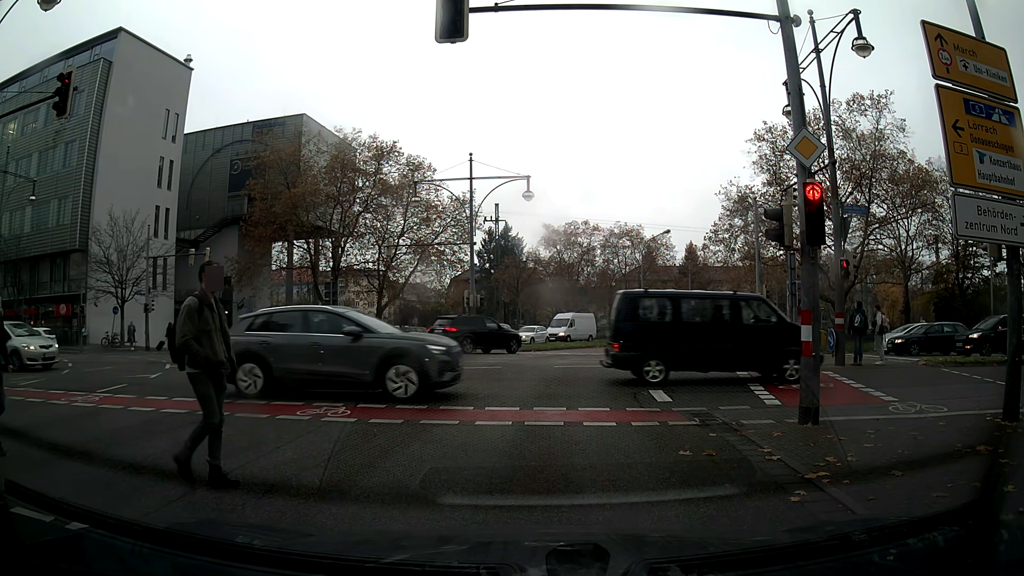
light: Day
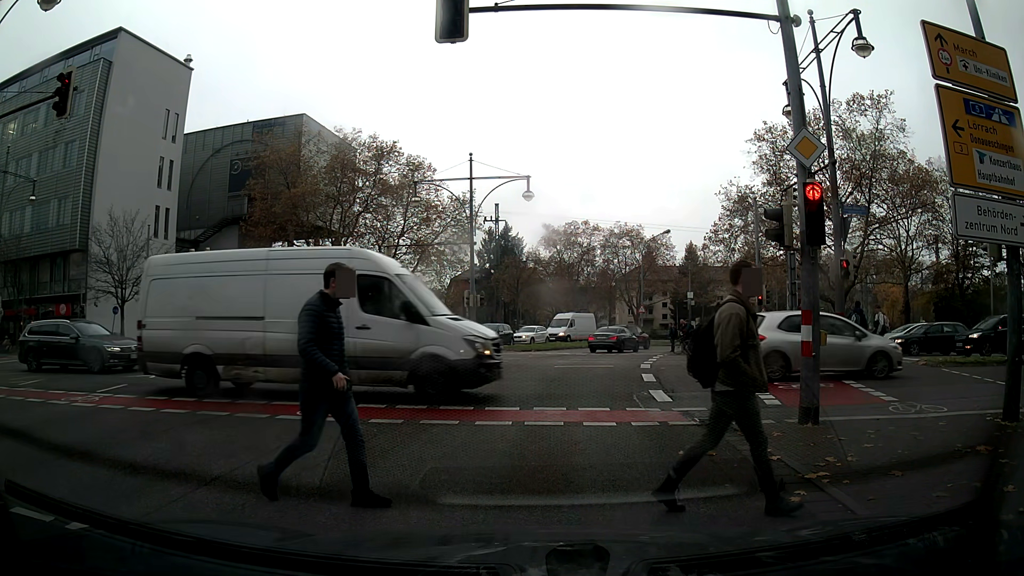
(0.0, 0.0) m; 0°
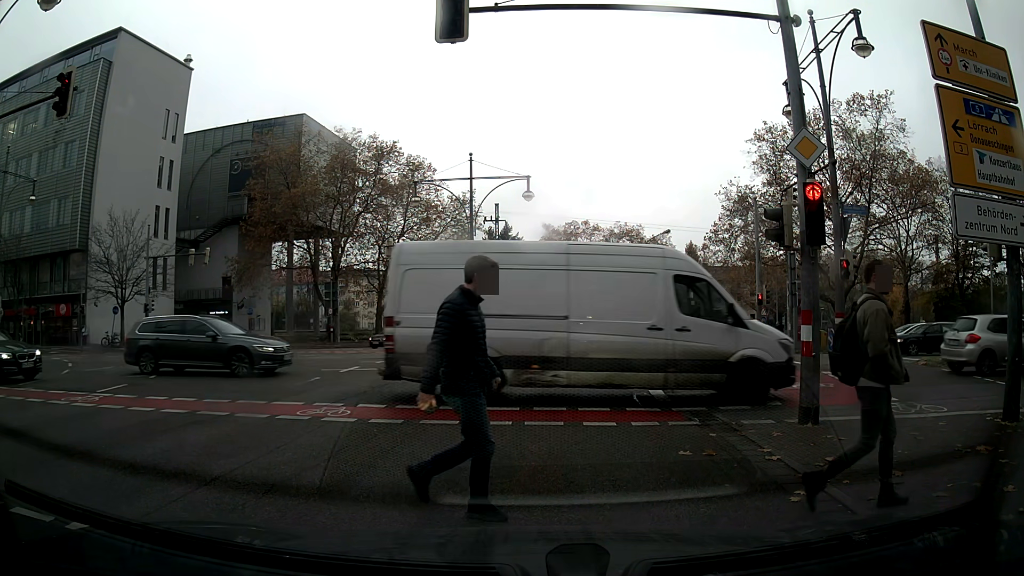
(0.0, 0.0) m; 0°
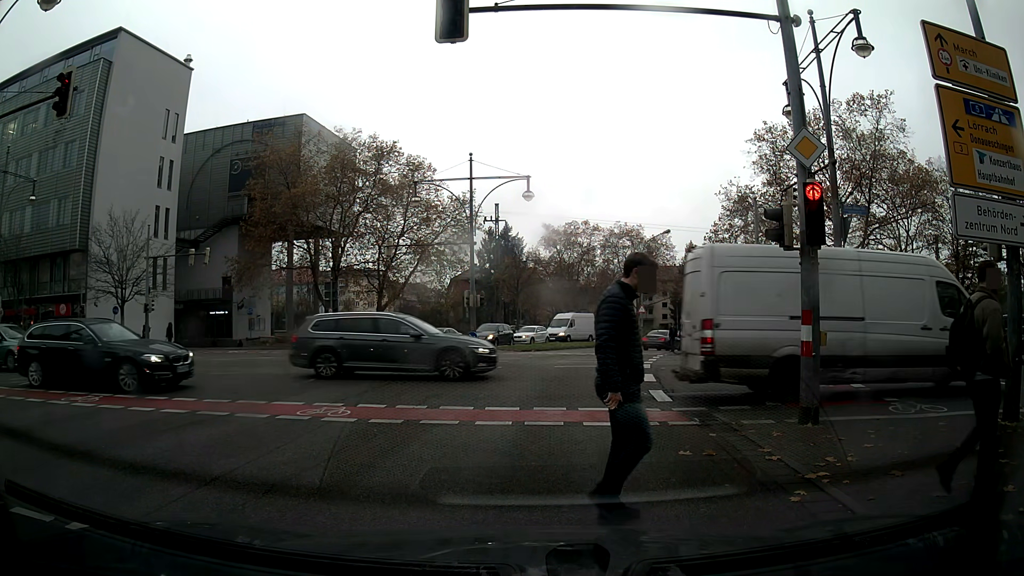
(0.0, 0.0) m; 0°
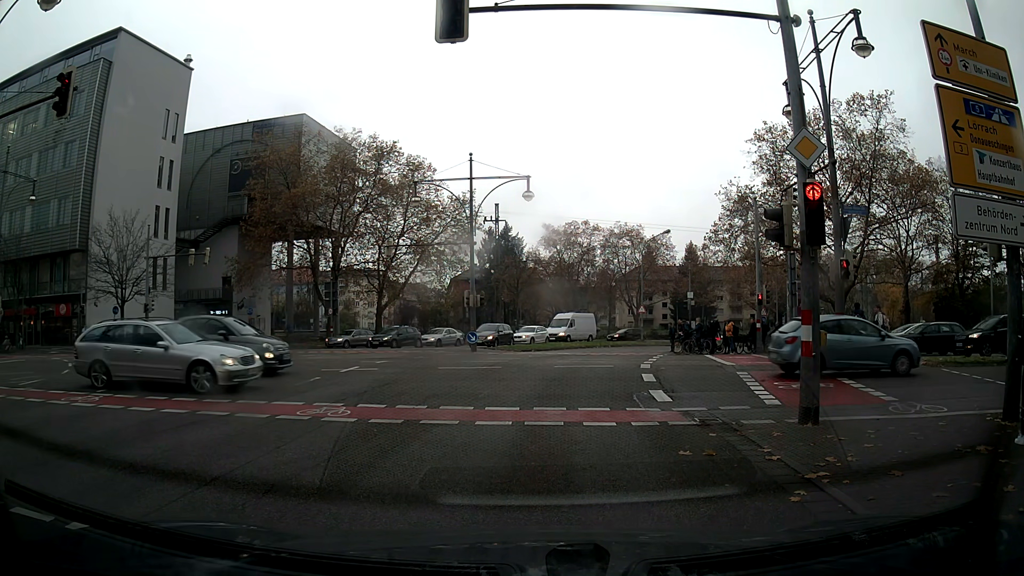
(0.0, 0.0) m; 0°
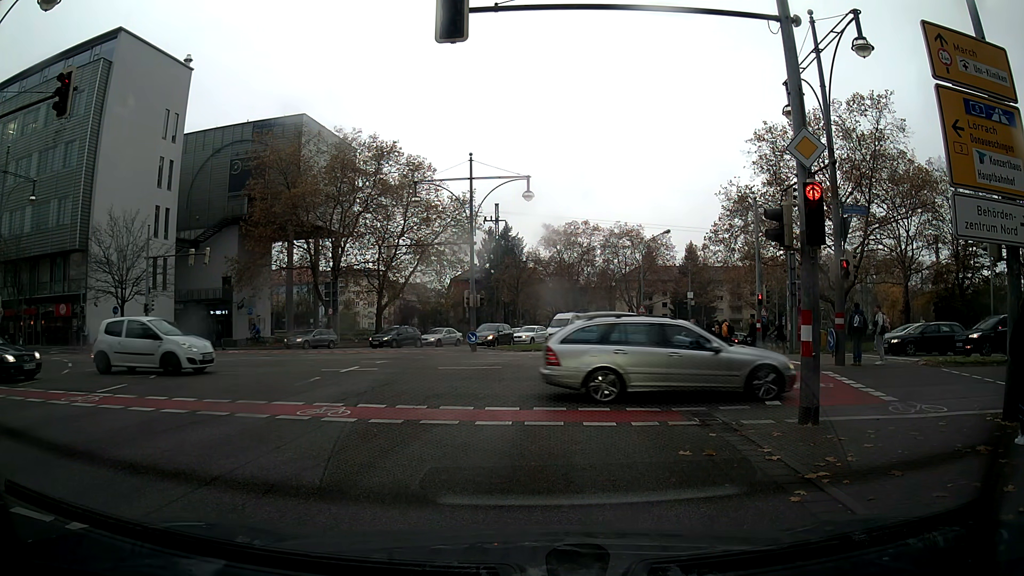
(0.0, 0.0) m; 0°
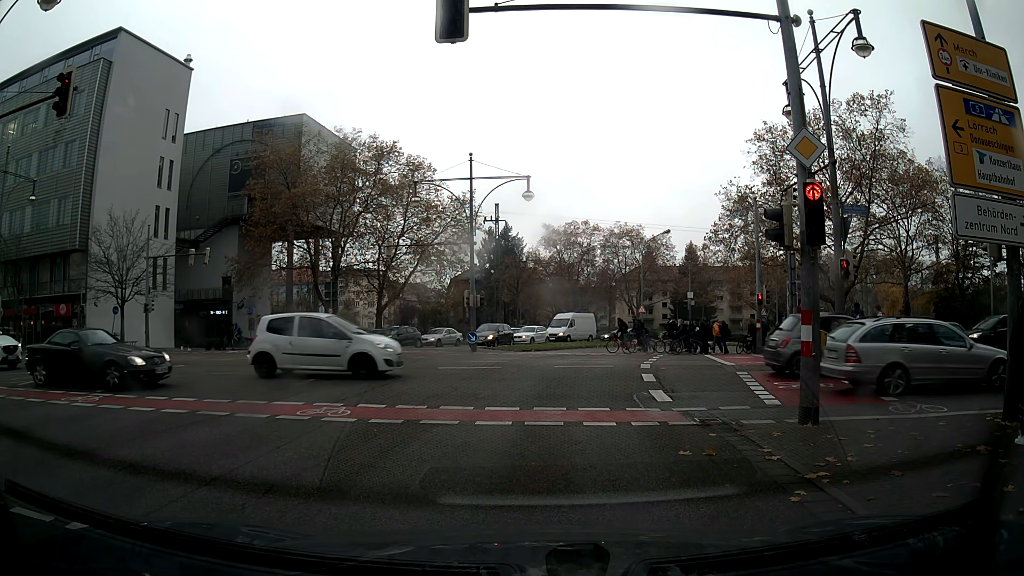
(0.0, 0.0) m; 0°
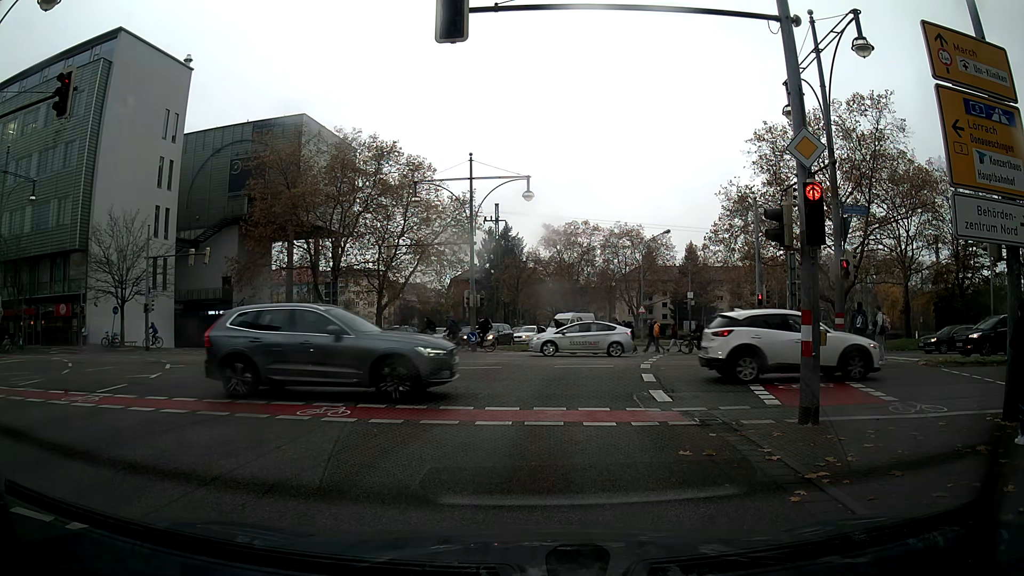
(0.0, 0.0) m; 0°
